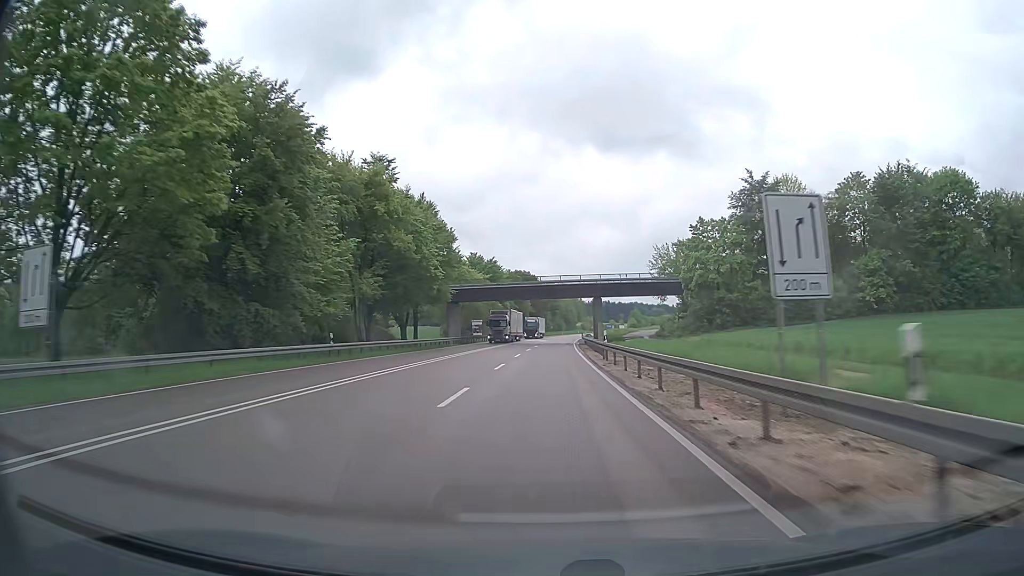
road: primary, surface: asphalt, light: Day
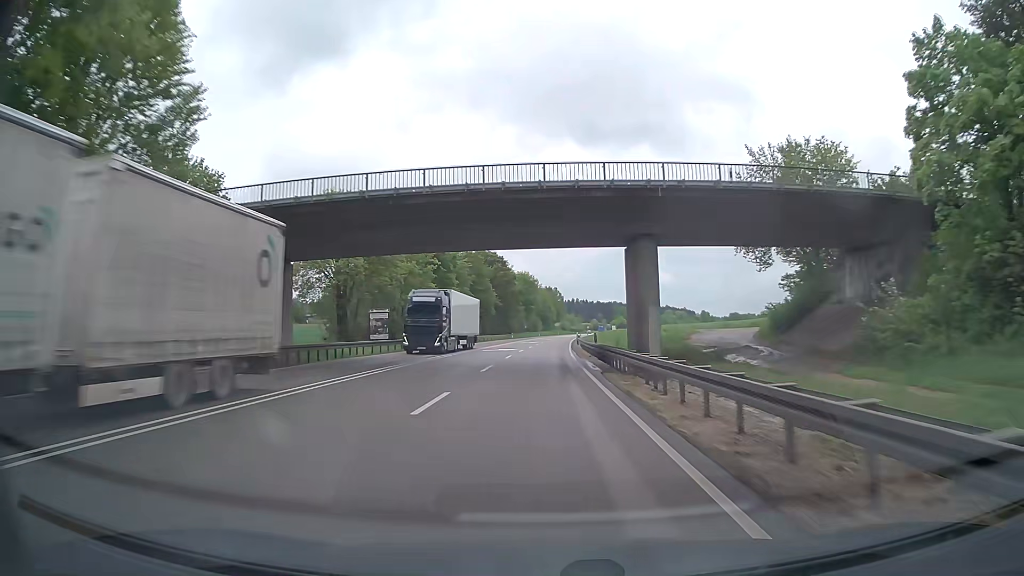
(+0.8, +49.1) m; +2°
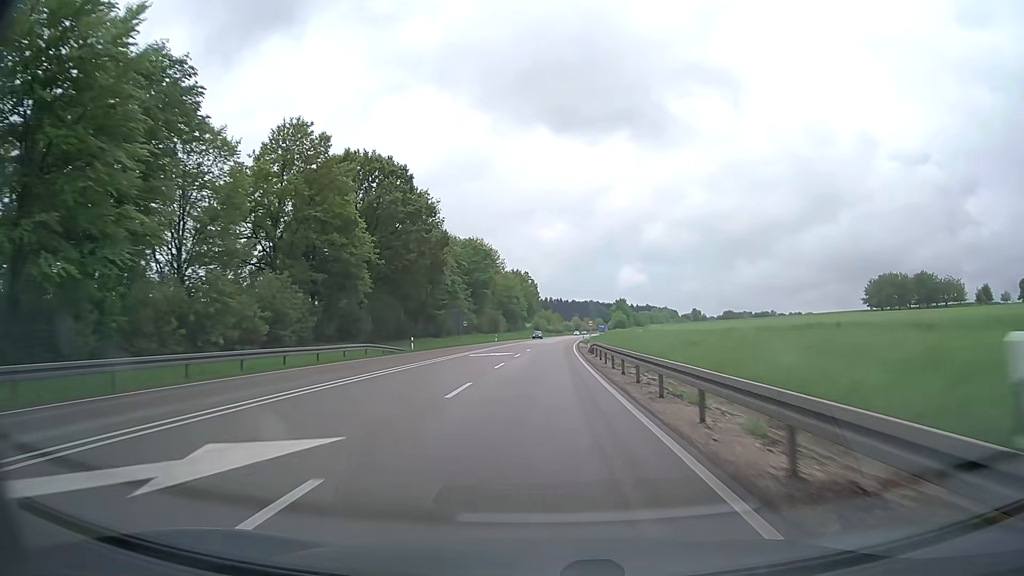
(+1.5, +81.2) m; +2°
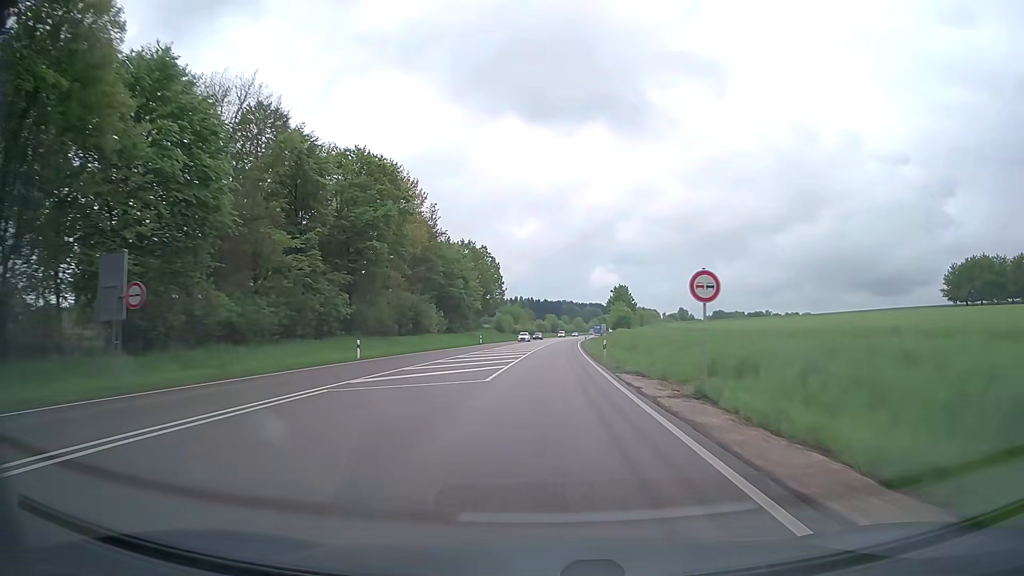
(+1.2, +64.9) m; +2°
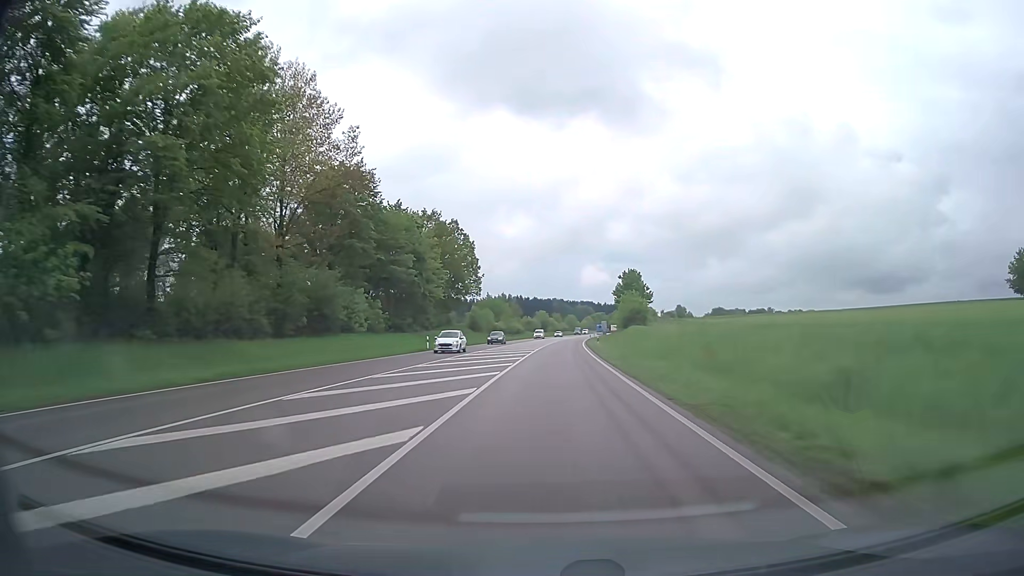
(+0.3, +32.4) m; +1°
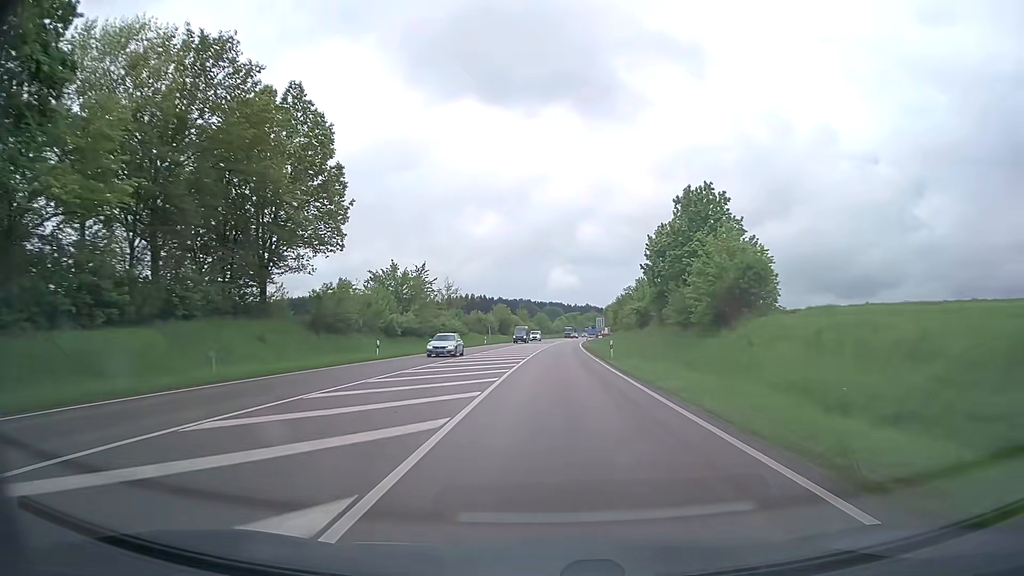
(+1.2, +64.5) m; +3°
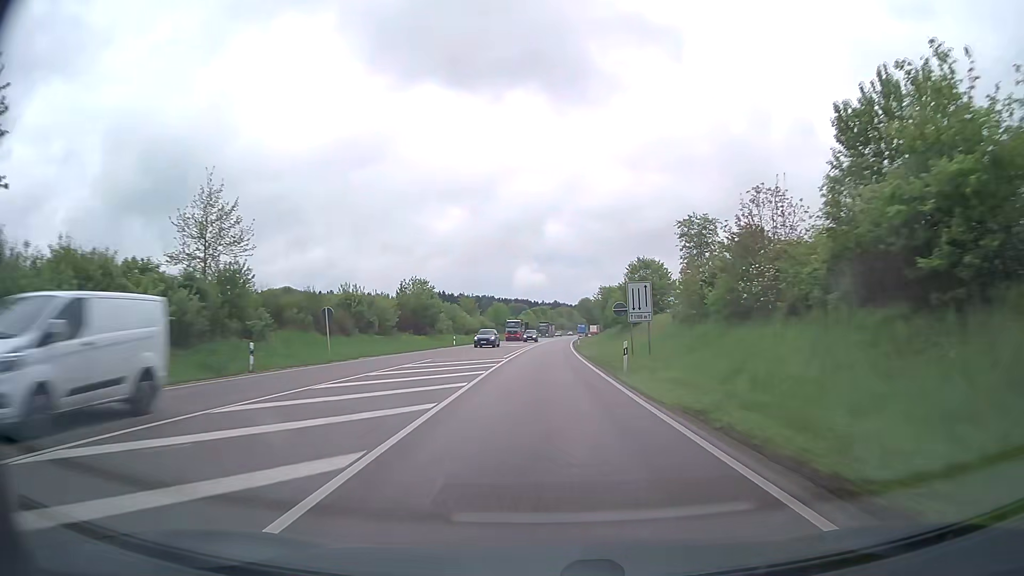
(+1.7, +64.3) m; +3°
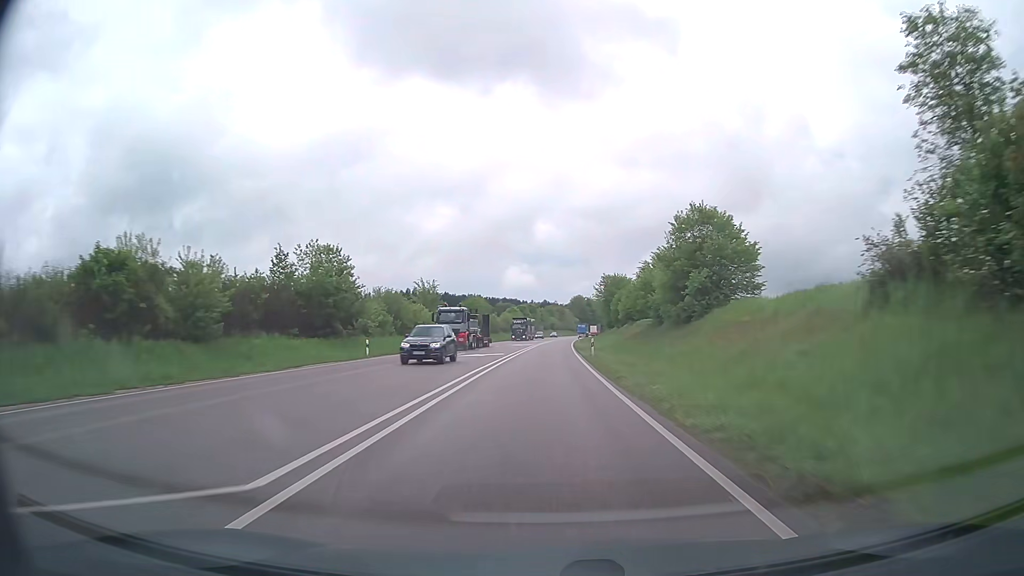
(+0.3, +32.0) m; +1°
(0, +10) (0, +20) (0, +30) (0, +40) (+1, +50) (+1, +60) (+1, +70) (+2, +80) (+2, +90) (+3, +100) m
